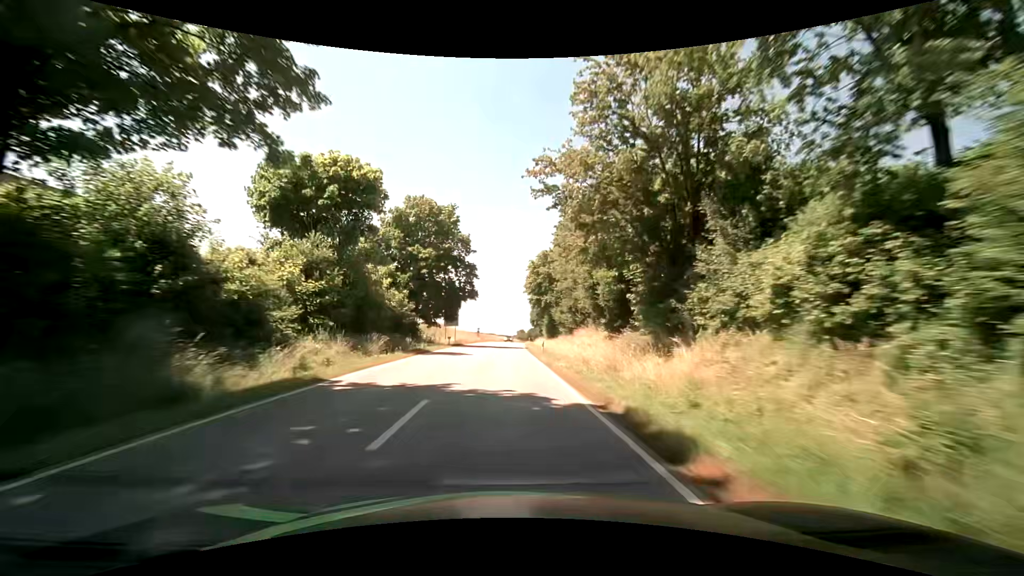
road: secondary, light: Day
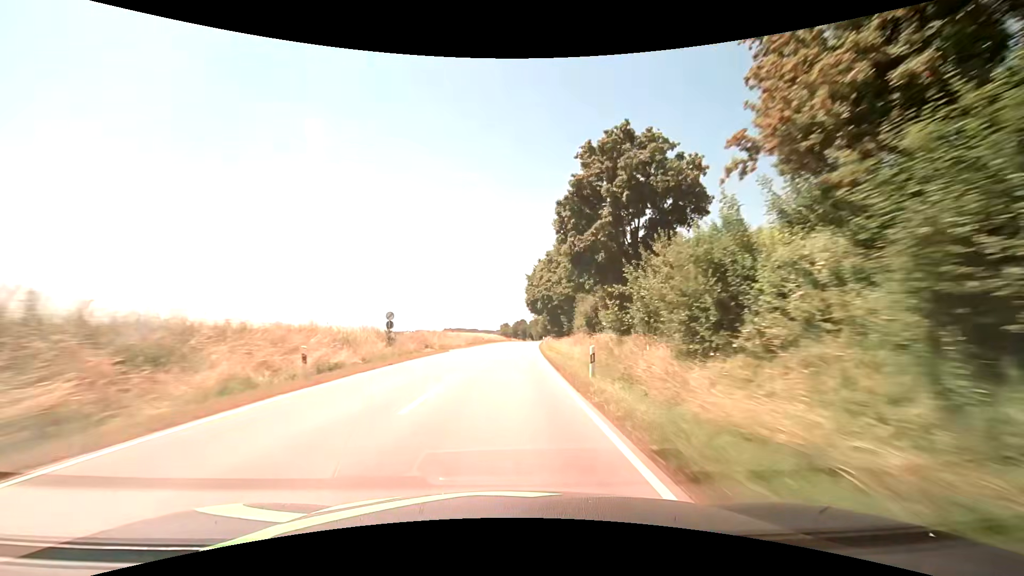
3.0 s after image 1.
(+0.7, +69.9) m; +2°
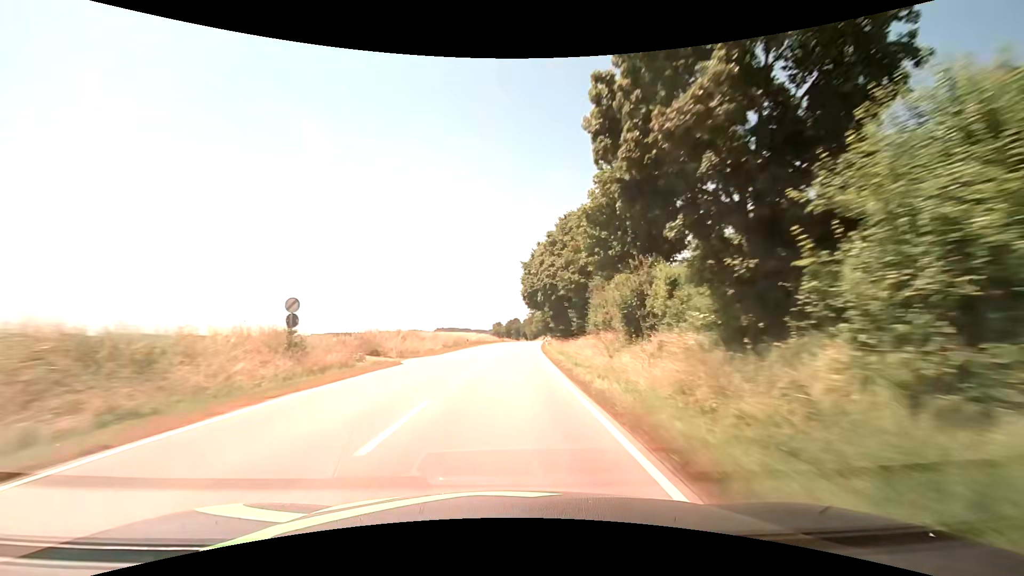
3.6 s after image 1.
(+0.1, +14.8) m; +1°
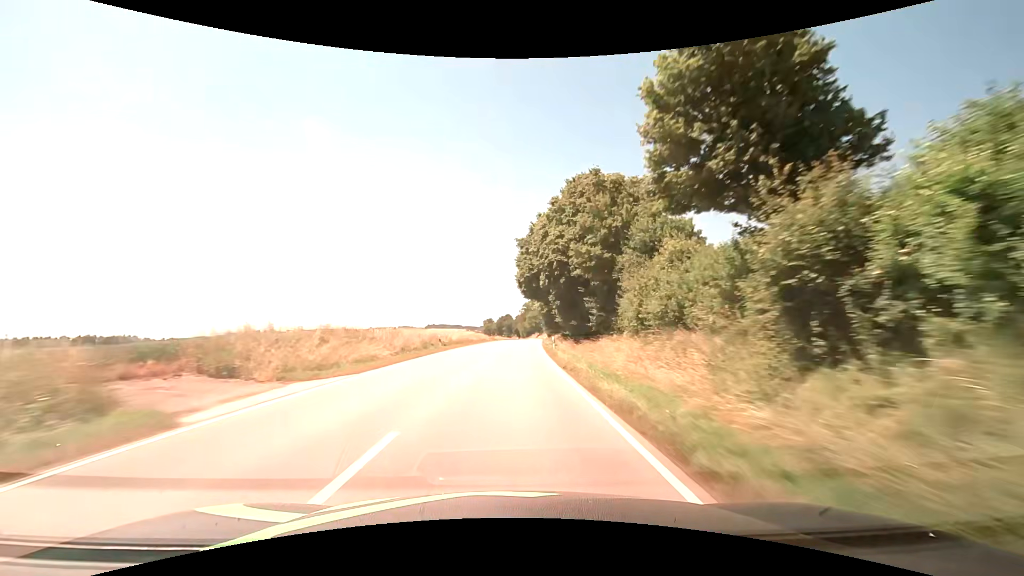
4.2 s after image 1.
(+0.2, +15.0) m; +1°
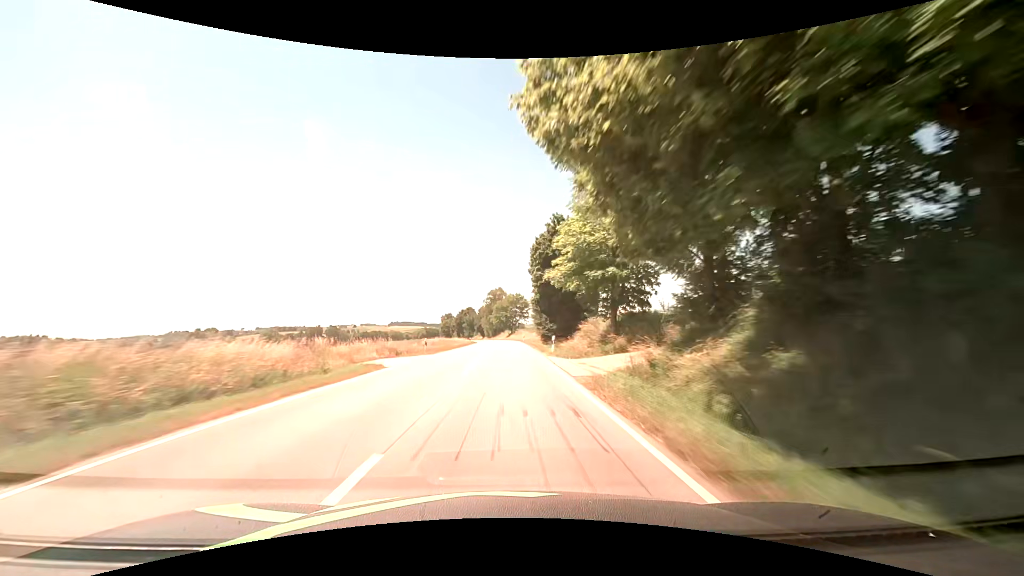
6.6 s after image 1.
(+2.1, +61.2) m; +4°
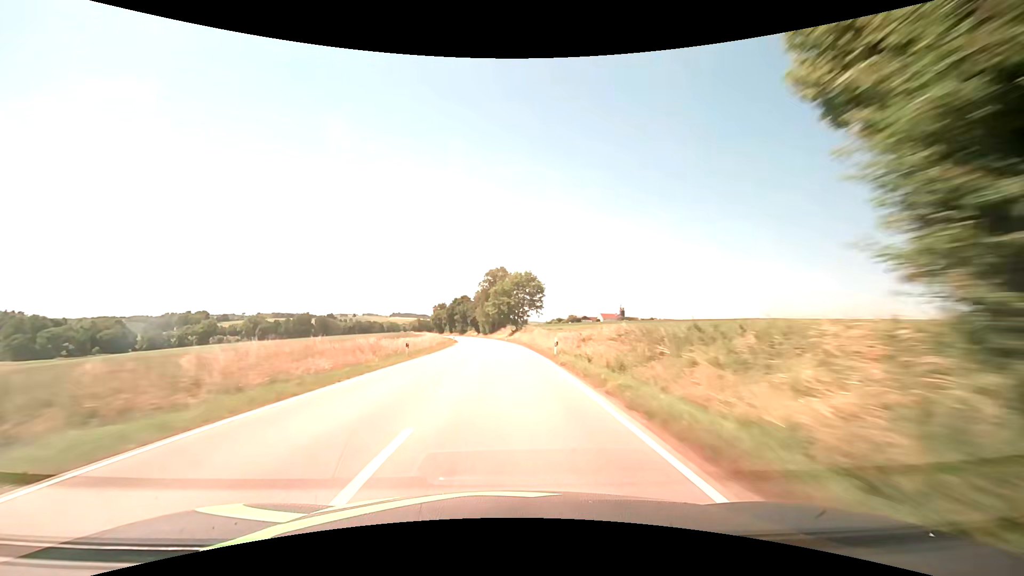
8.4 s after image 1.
(+0.2, +46.7) m; 0°
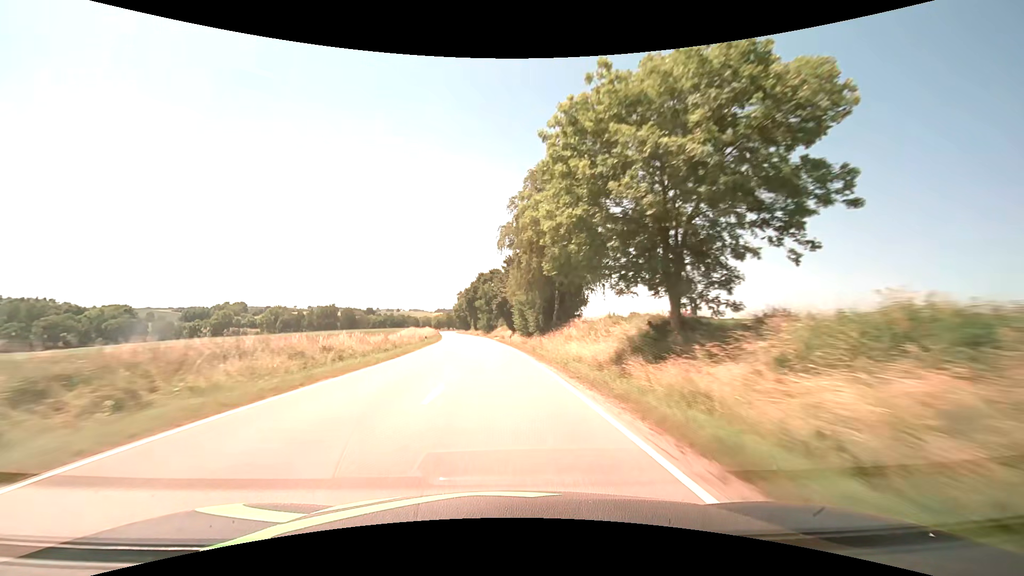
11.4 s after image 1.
(-2.5, +78.7) m; -5°
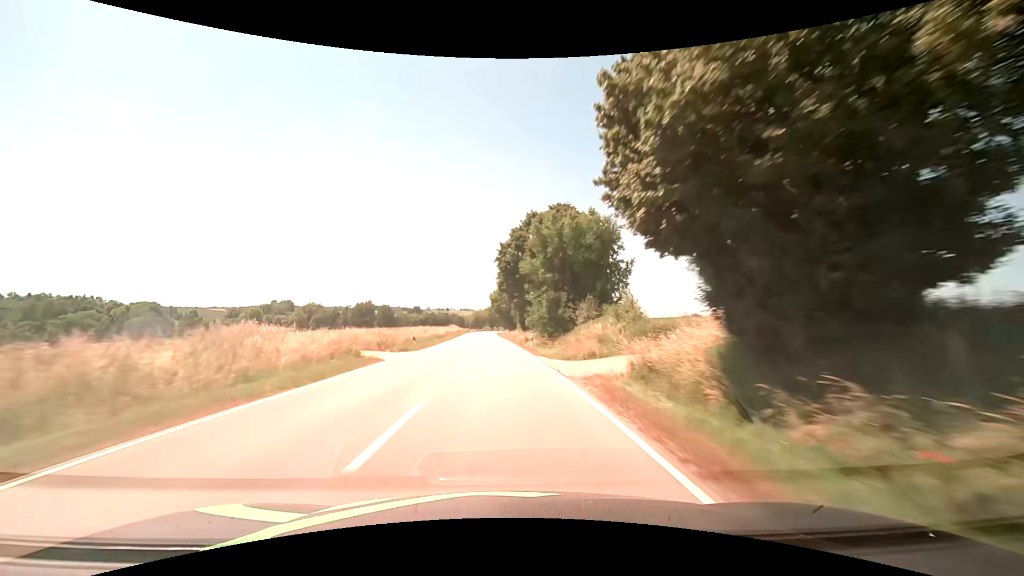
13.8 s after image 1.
(-3.5, +63.1) m; -6°
(0, +10) (0, +20) (-1, +30) (-1, +40) (-1, +50) (-2, +60) (-2, +70) (-3, +80) (-3, +90) (-4, +100) m
